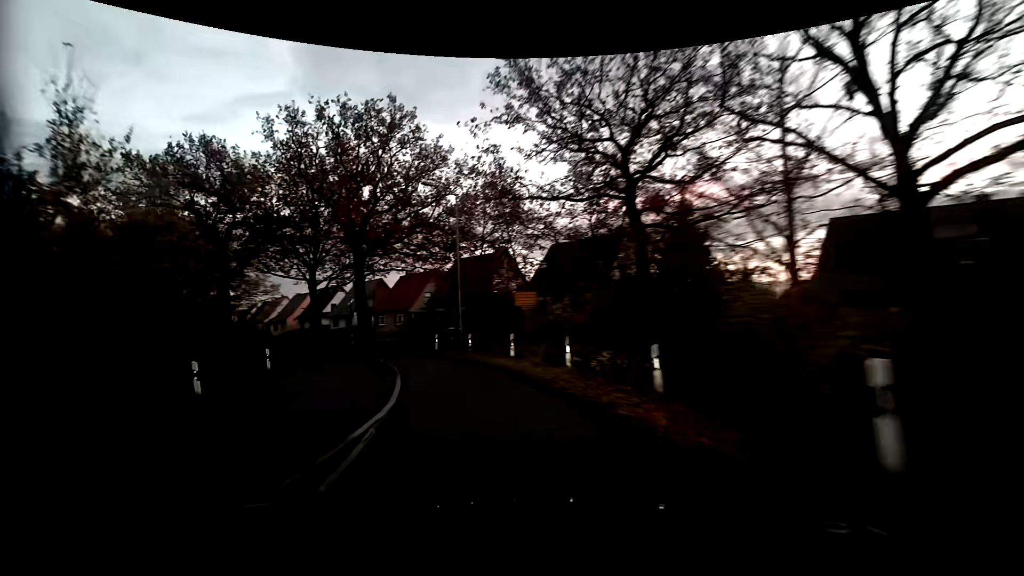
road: unclassified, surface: asphalt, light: Dusk
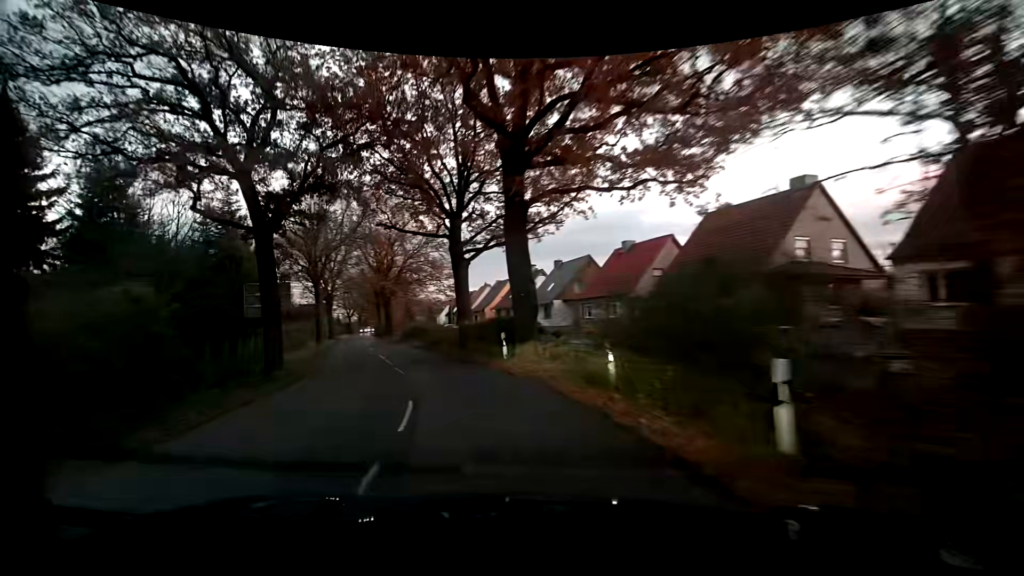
(-5.0, +22.2) m; -24°
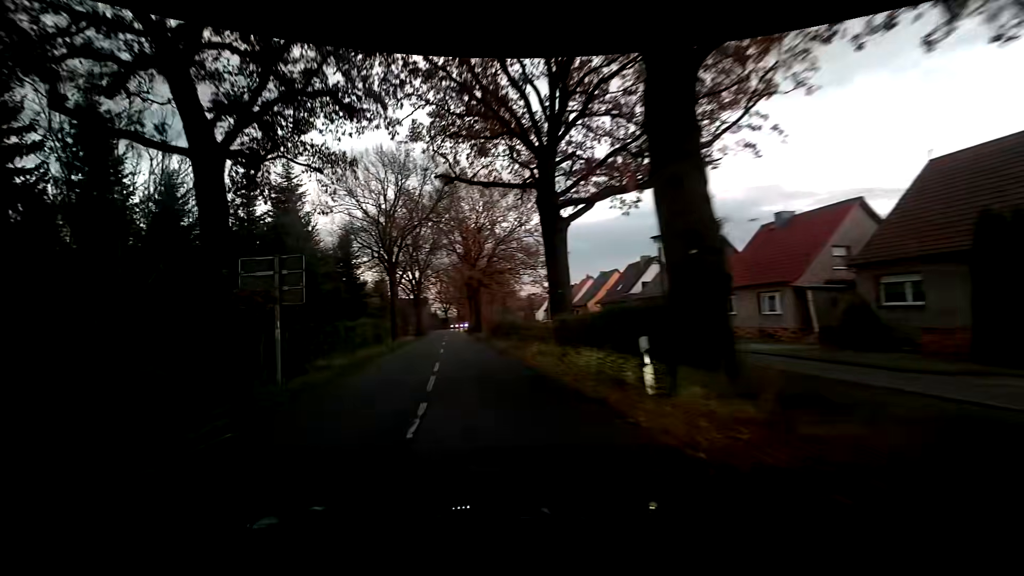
(-0.9, +9.2) m; -11°
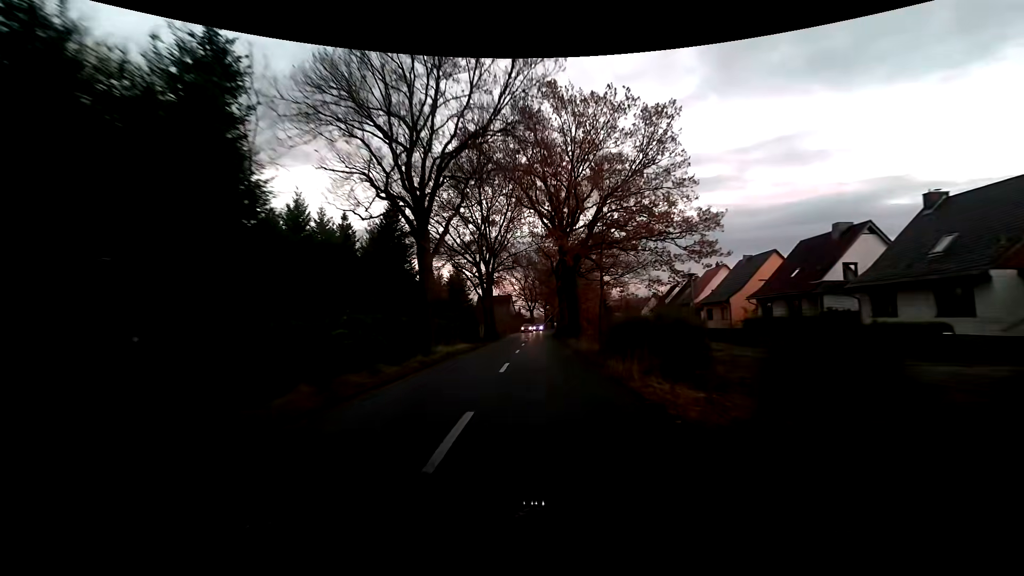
(-2.6, +19.6) m; -11°
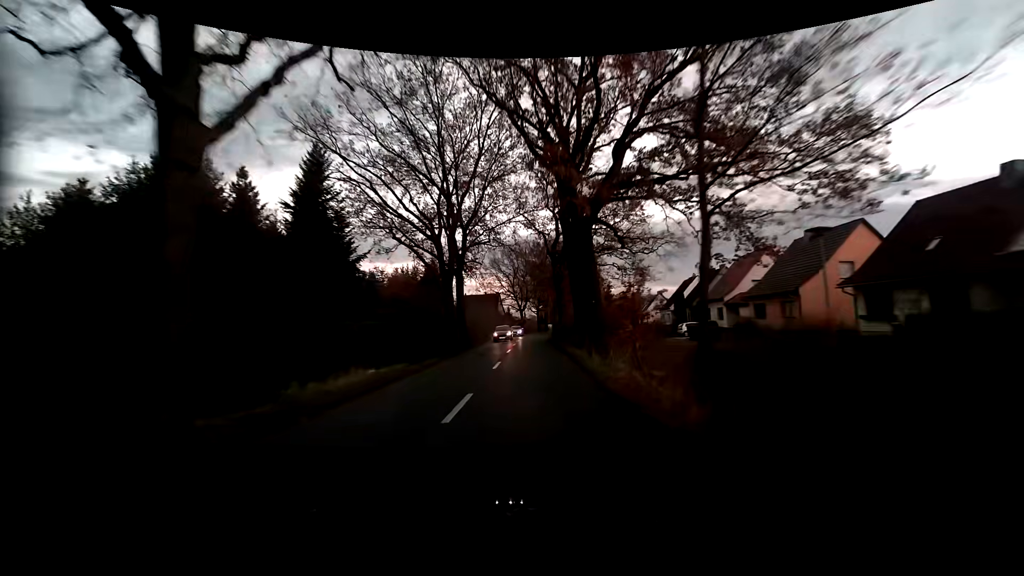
(+0.4, +15.7) m; +2°
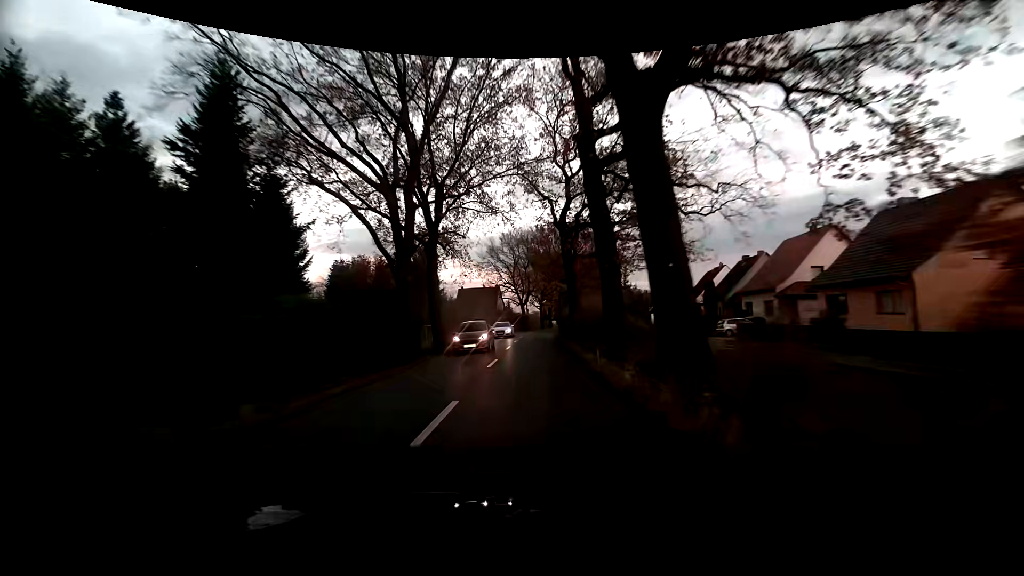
(0.0, +10.7) m; 0°
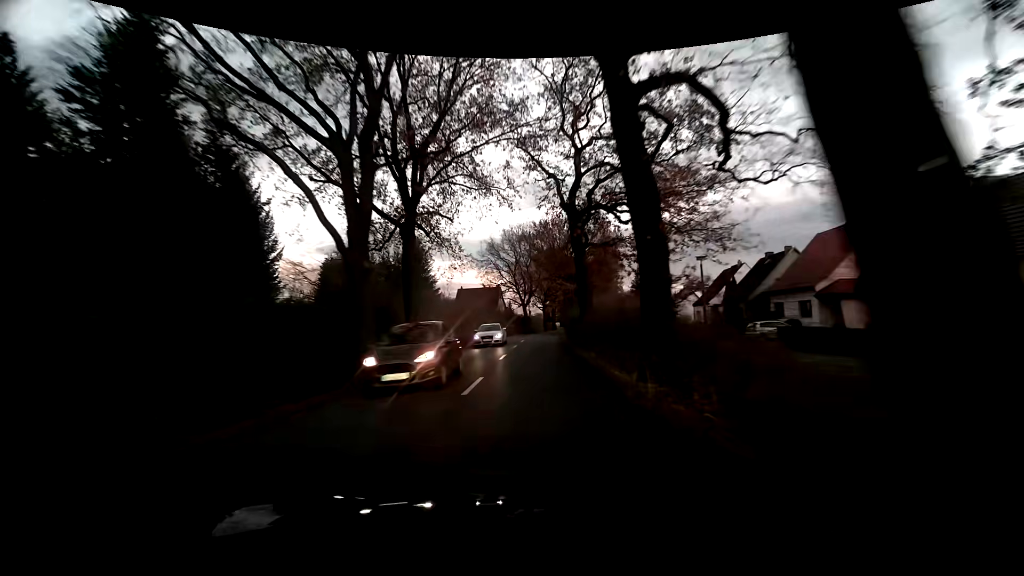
(0.0, +5.4) m; 0°
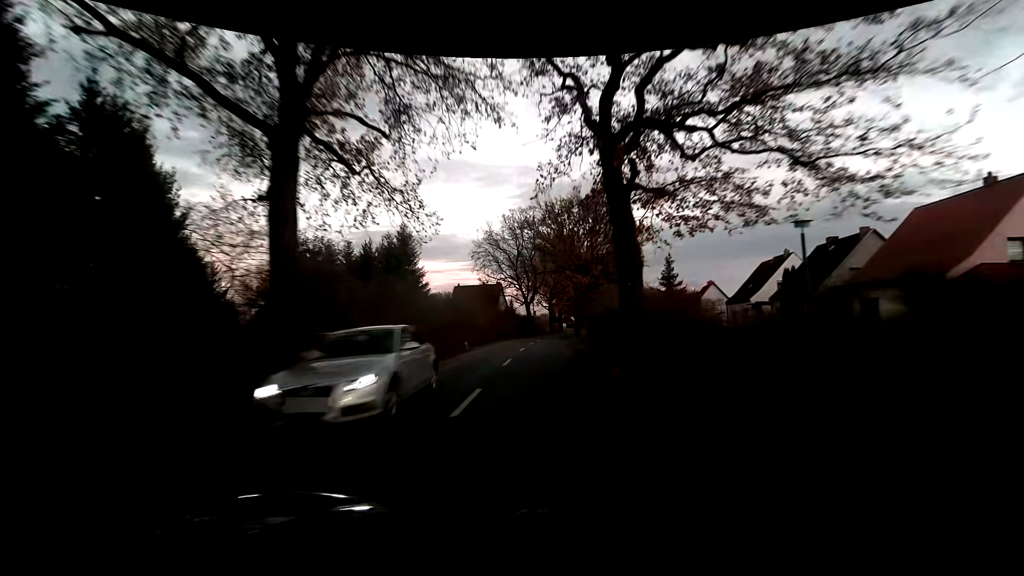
(0.0, +11.0) m; -1°
(0, +10) (0, +20) (+1, +30) (+1, +40) (+2, +50) (+3, +60) (+5, +70) (+6, +80) (+8, +89) (+10, +99) m
